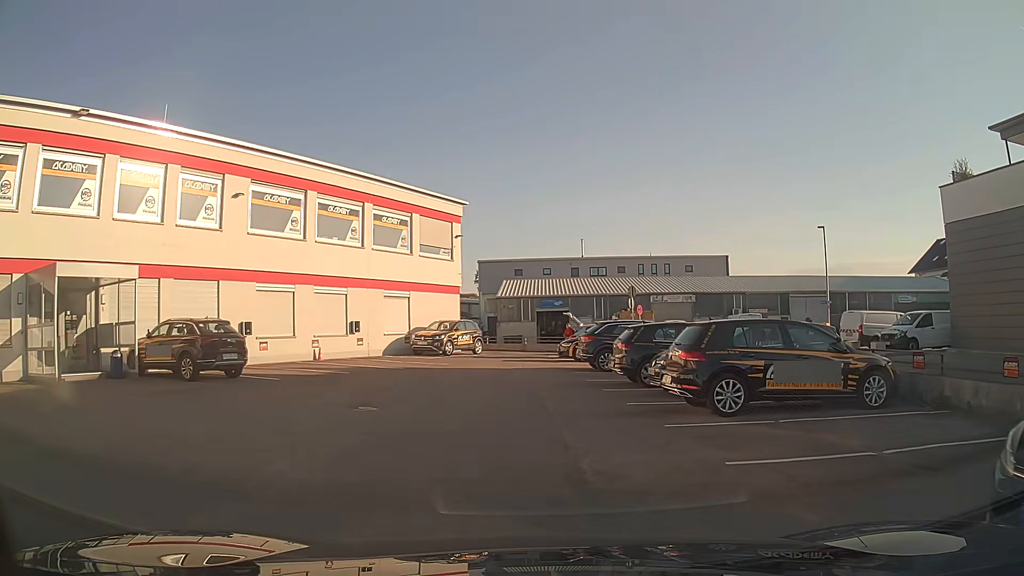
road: unclassified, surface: asphalt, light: Day
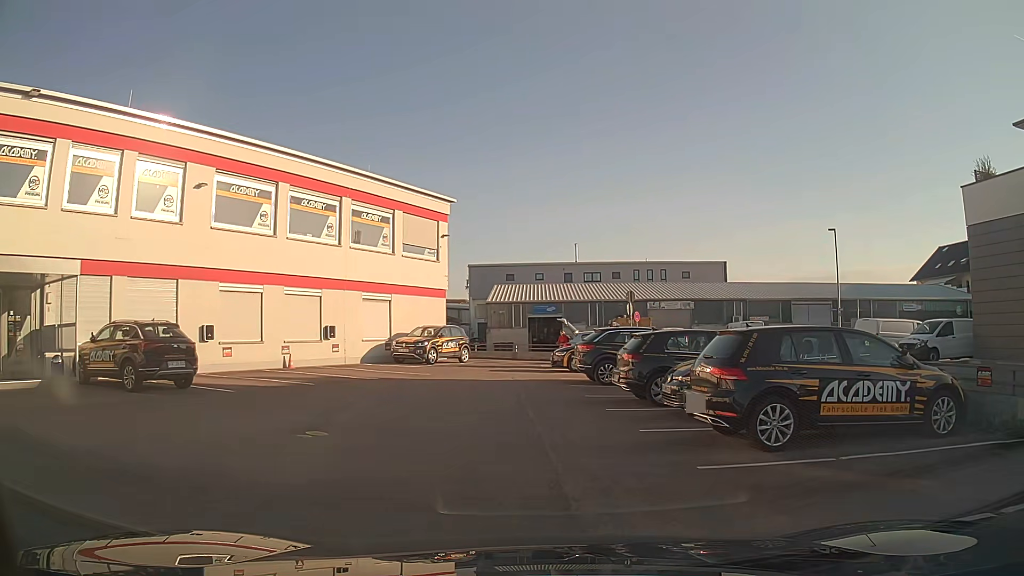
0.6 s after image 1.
(0.0, +2.4) m; +2°
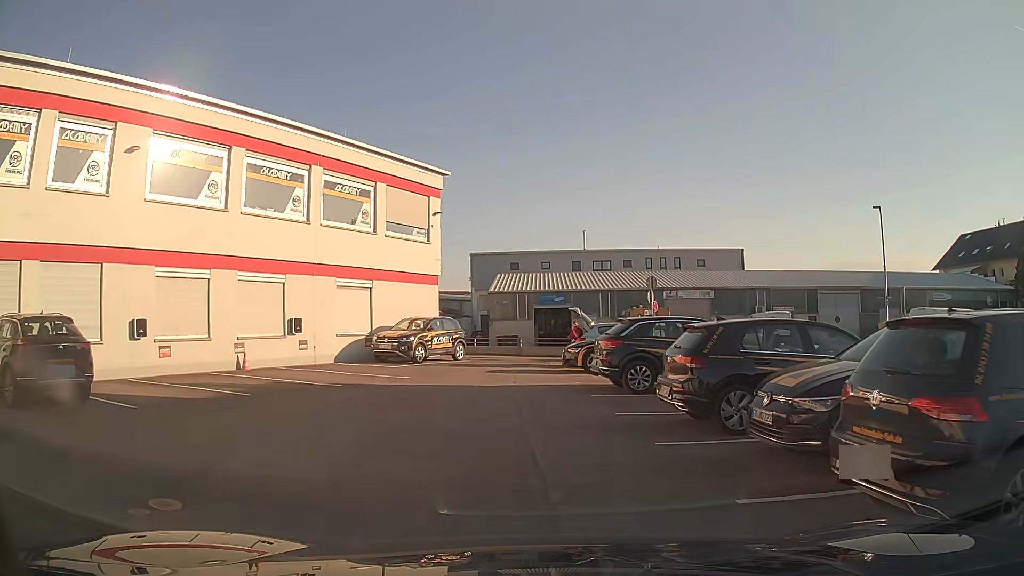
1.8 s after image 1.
(-0.1, +4.3) m; -1°
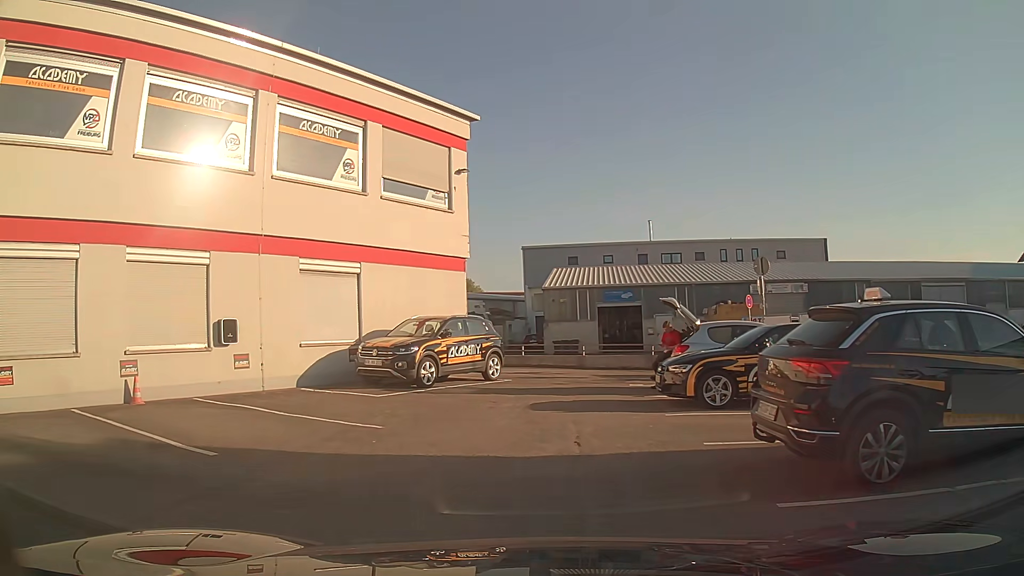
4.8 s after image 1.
(-0.2, +8.0) m; -6°
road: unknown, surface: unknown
